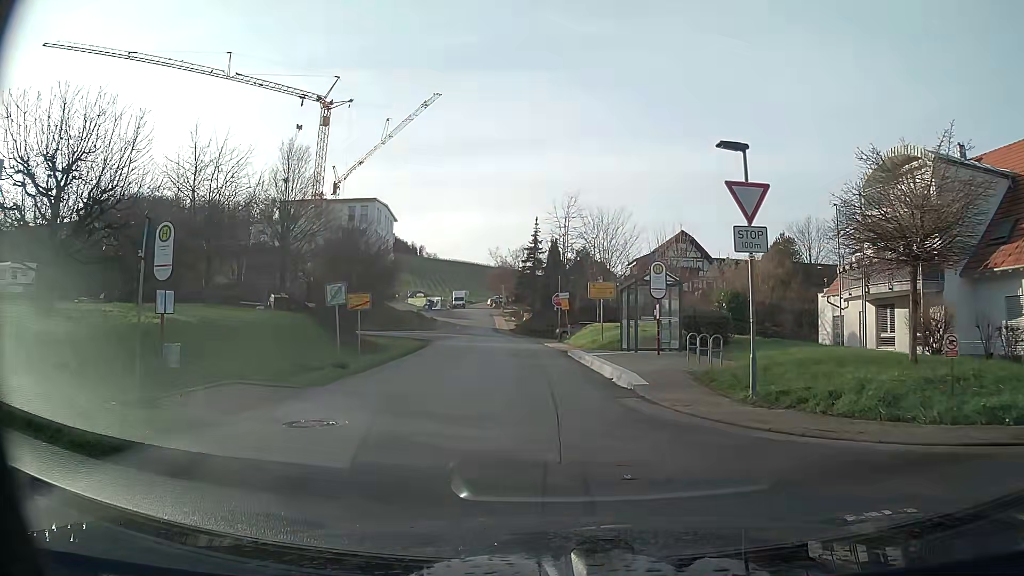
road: residential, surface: asphalt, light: Day
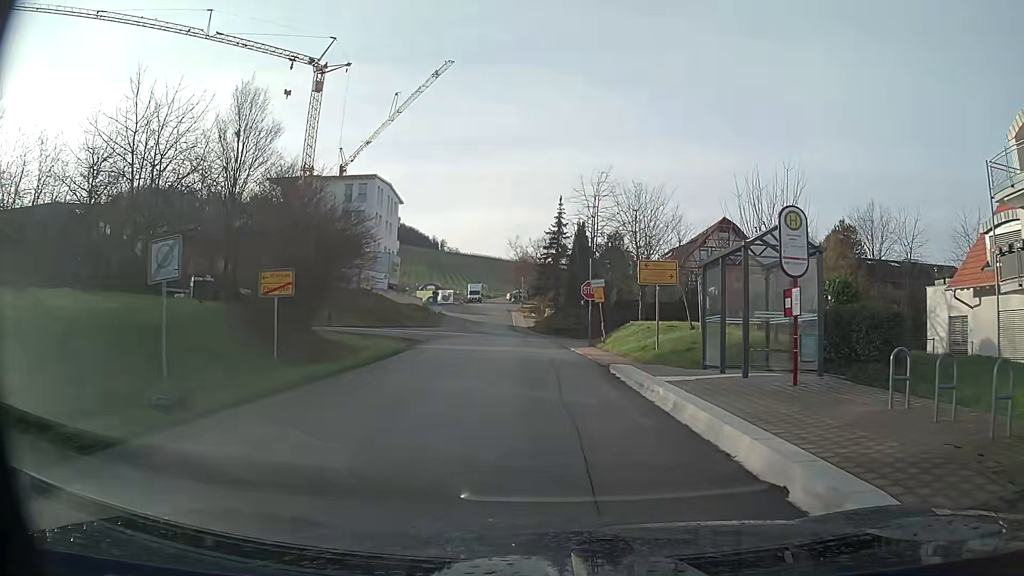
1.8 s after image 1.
(-0.2, +10.6) m; -2°
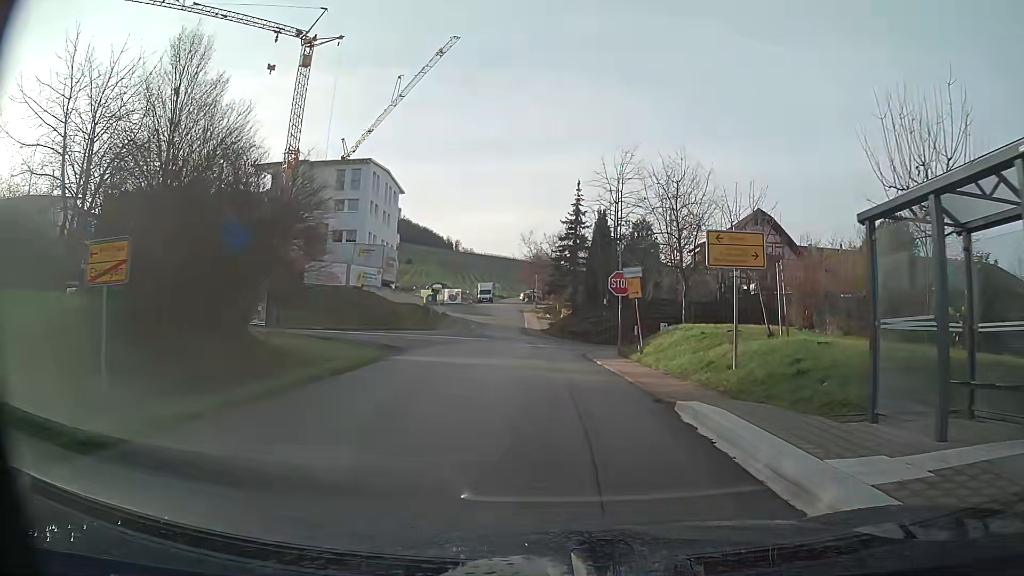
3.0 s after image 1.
(-0.1, +7.7) m; -1°
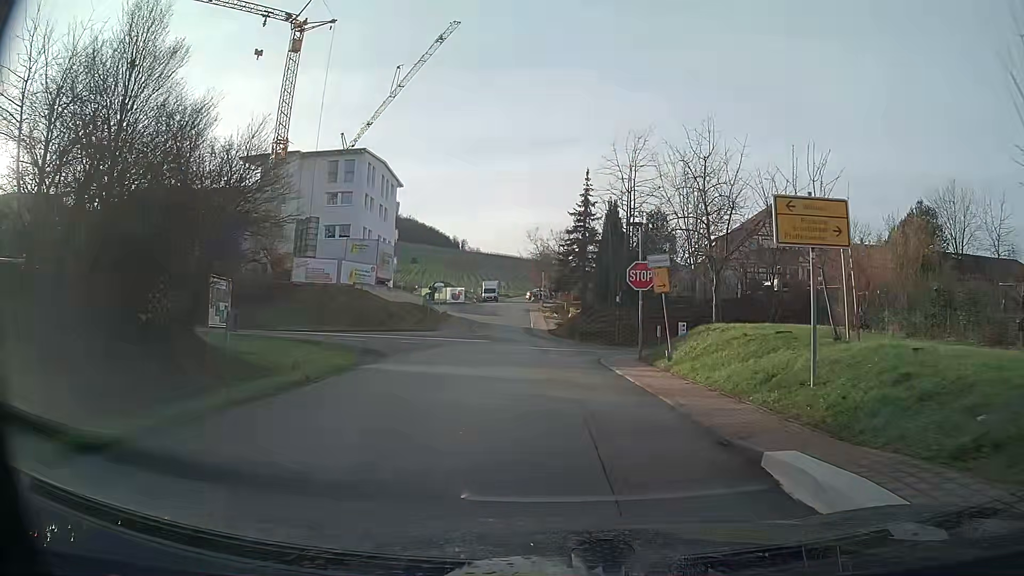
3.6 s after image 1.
(0.0, +4.0) m; -1°
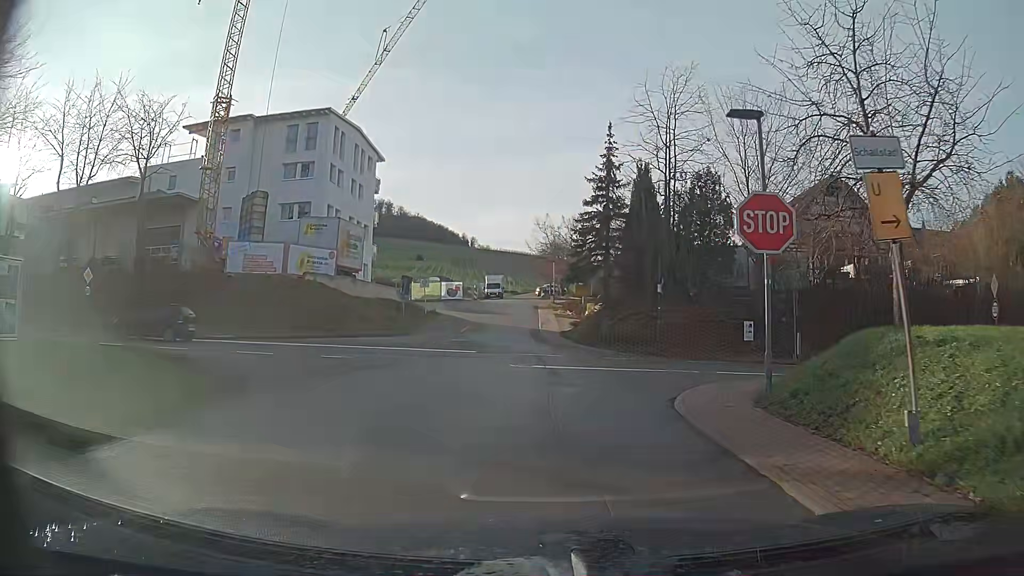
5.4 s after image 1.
(-0.1, +11.8) m; 0°
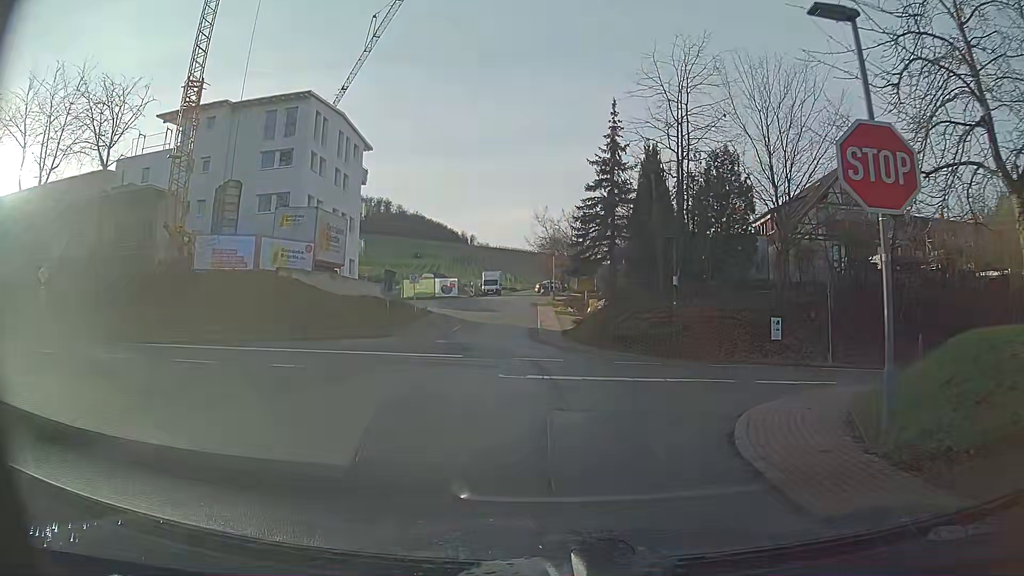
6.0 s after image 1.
(0.0, +3.6) m; 0°
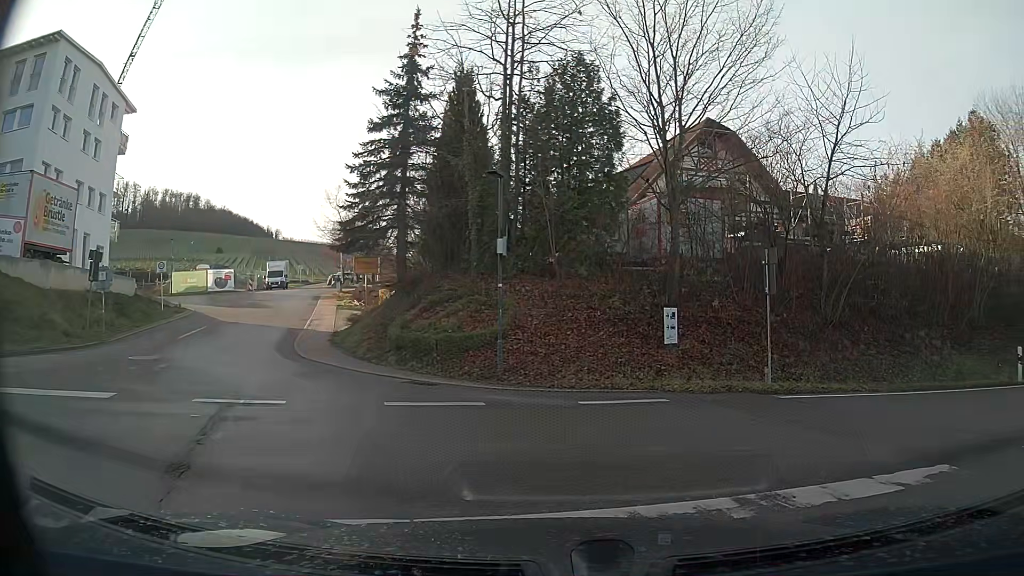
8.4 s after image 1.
(+1.1, +9.9) m; +18°
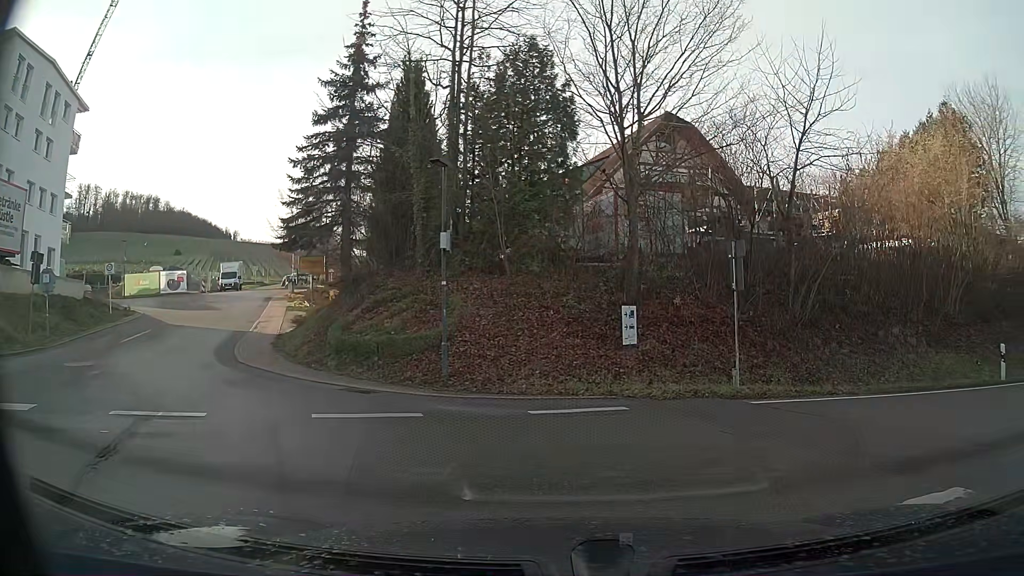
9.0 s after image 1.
(0.0, +1.0) m; +2°
